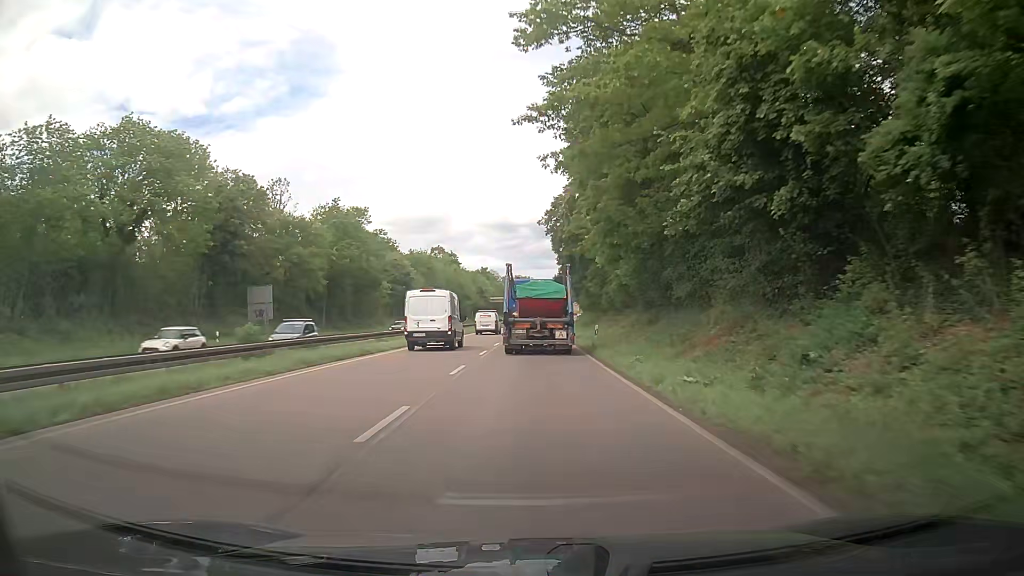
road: trunk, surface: asphalt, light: Day
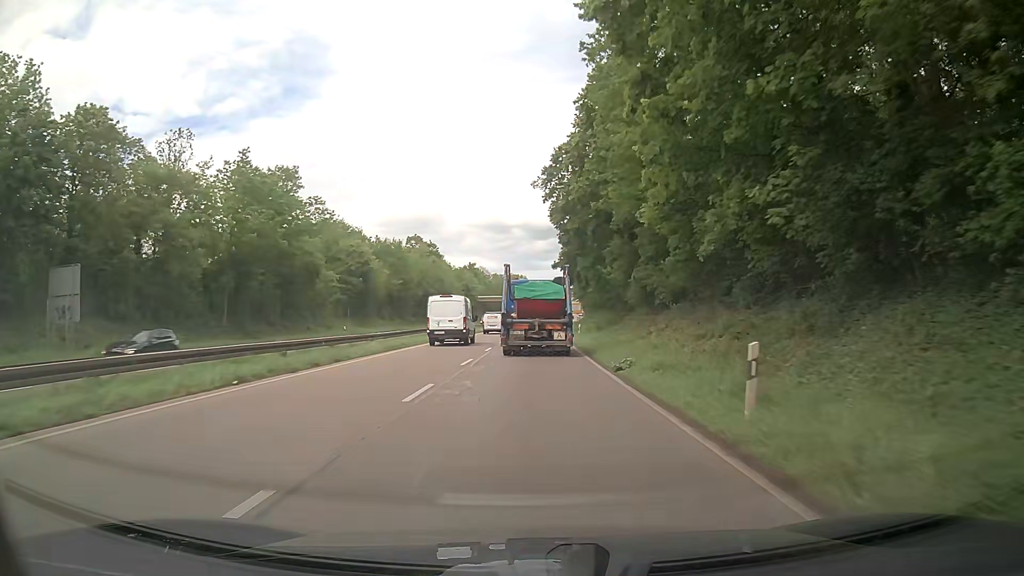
(-0.1, +23.1) m; 0°
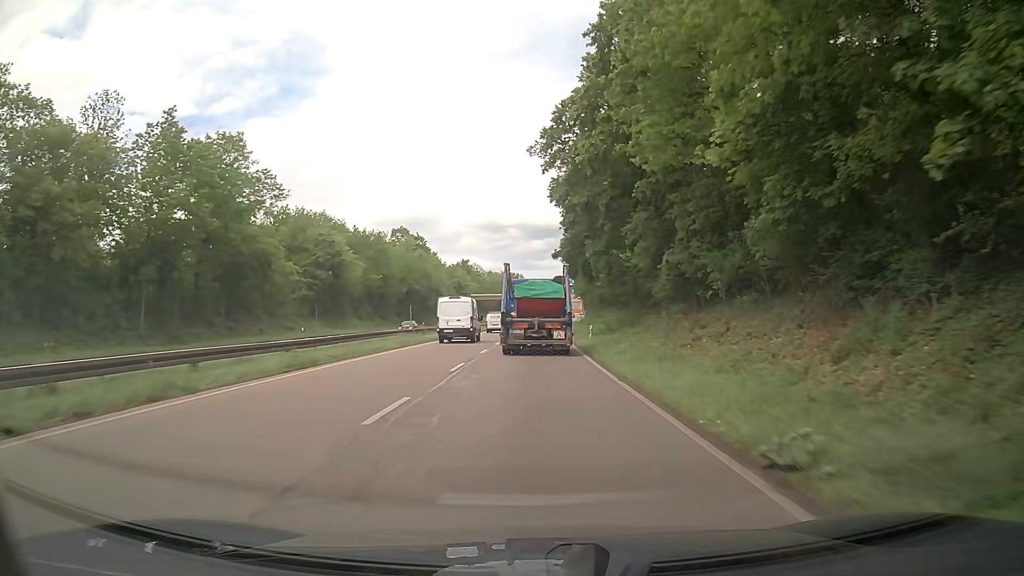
(+0.1, +11.5) m; 0°
(0, +10) (0, +20) (0, +30) (+1, +40) (+1, +50) (+1, +60) (+1, +70) (+2, +80) (+2, +90) (+3, +100) m
